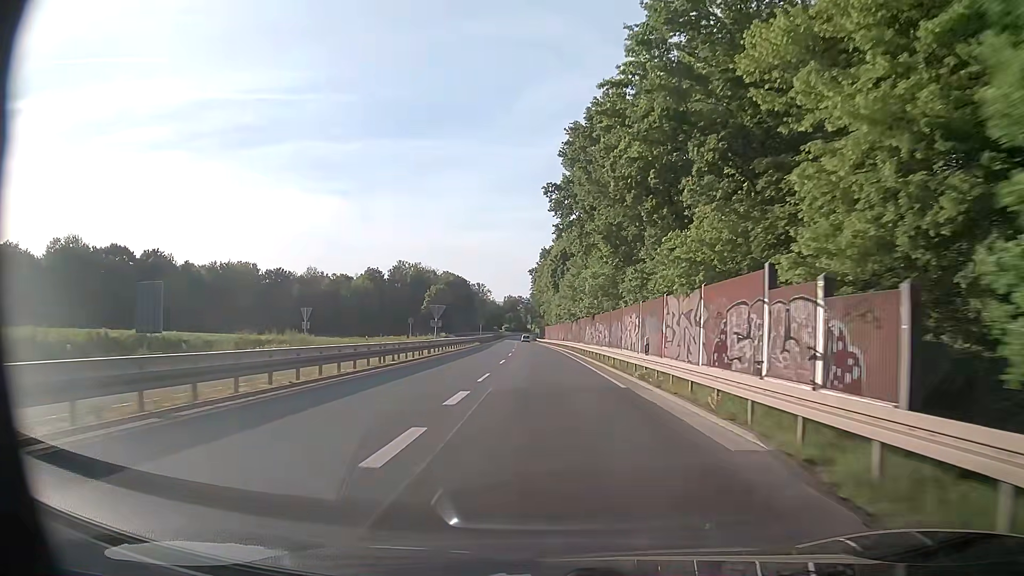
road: trunk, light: Day
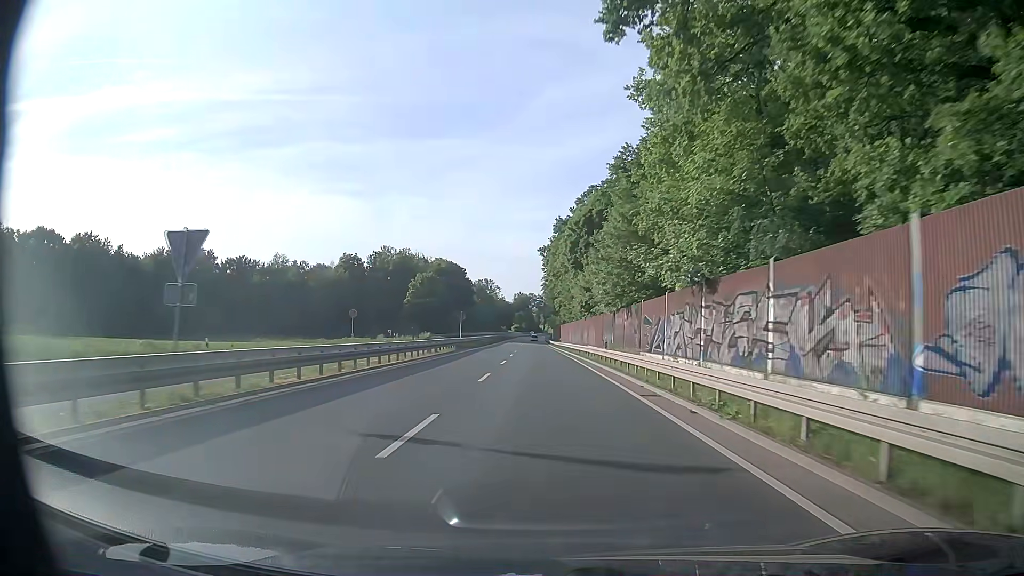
(-0.3, +36.3) m; -1°
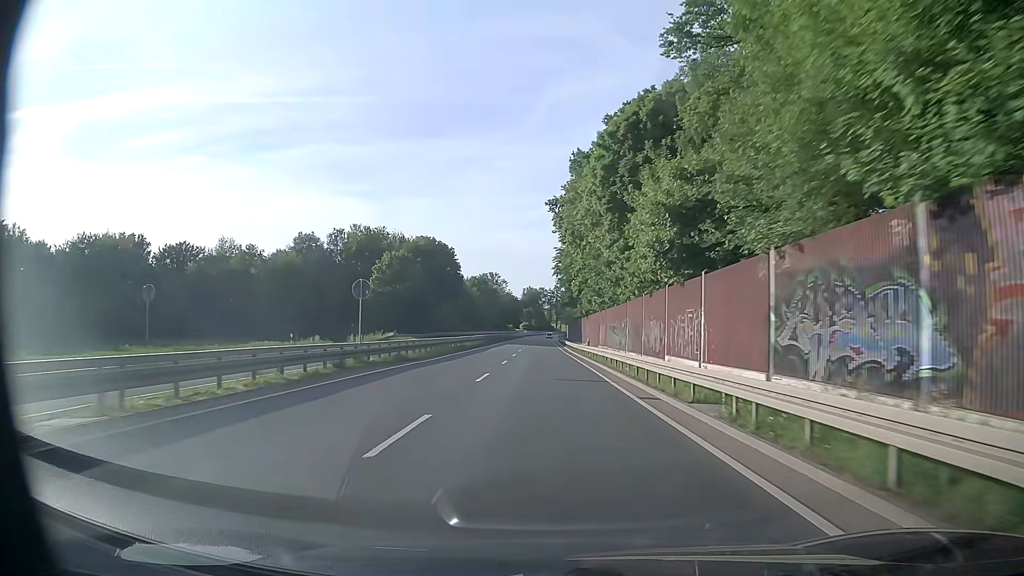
(-0.3, +36.5) m; -1°
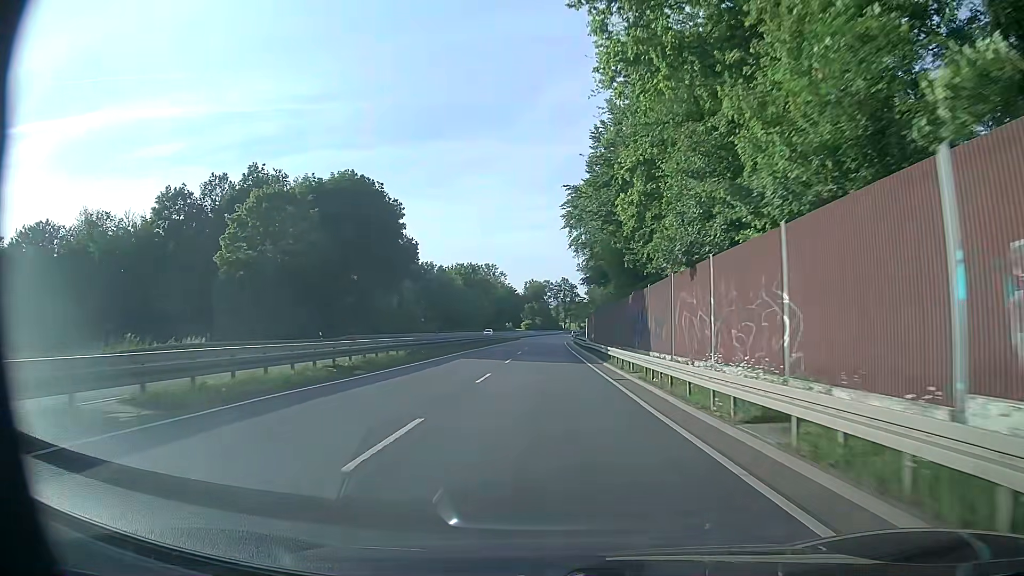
(-0.2, +49.3) m; 0°
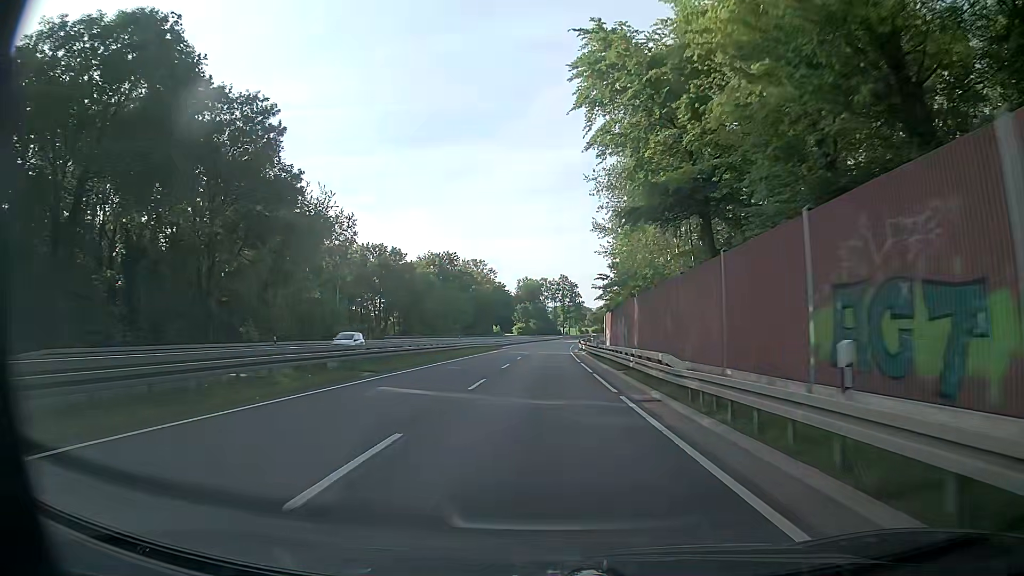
(-0.3, +37.8) m; 0°
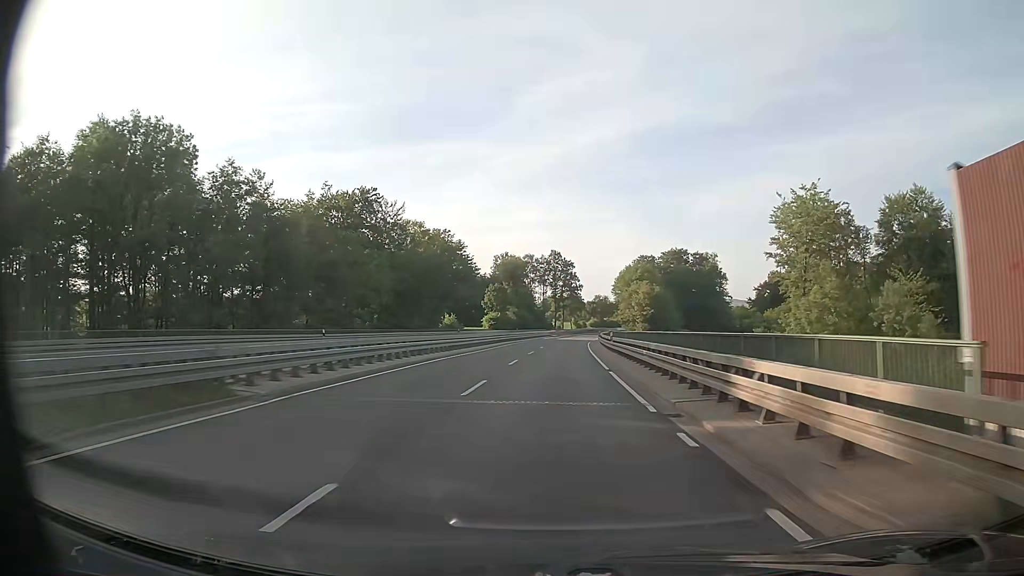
(+0.3, +64.0) m; +1°
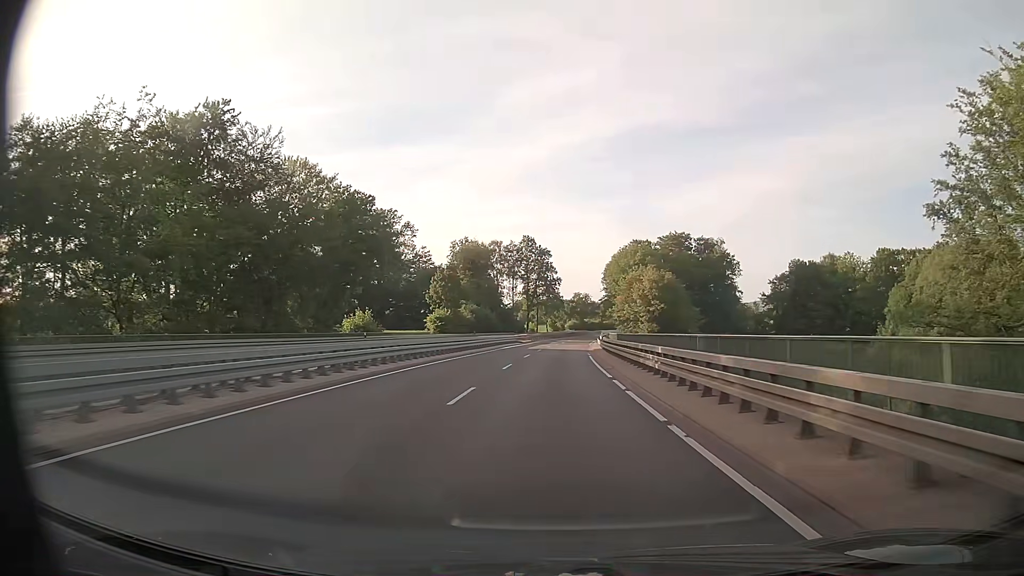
(+0.6, +37.8) m; +2°
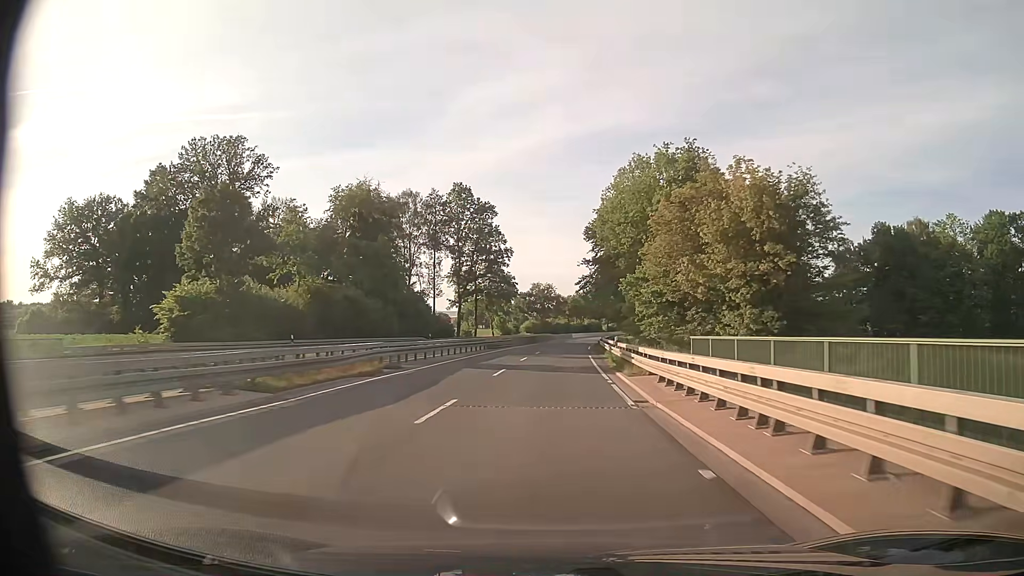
(+2.0, +62.6) m; +3°
(0, +10) (0, +20) (0, +30) (+1, +40) (+1, +50) (+2, +60) (+2, +70) (+3, +80) (+4, +90) (+5, +100) m
